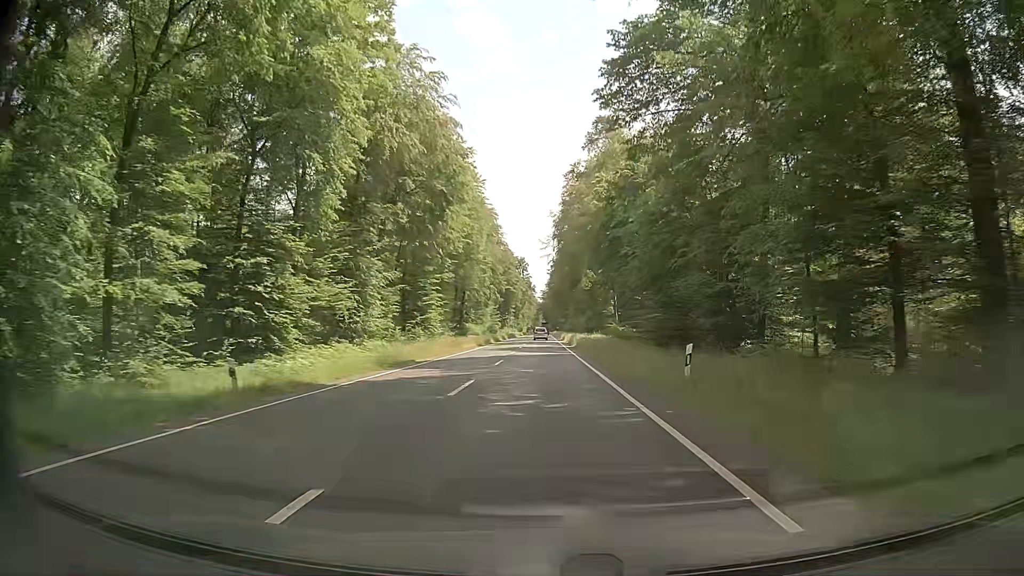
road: primary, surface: asphalt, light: Day
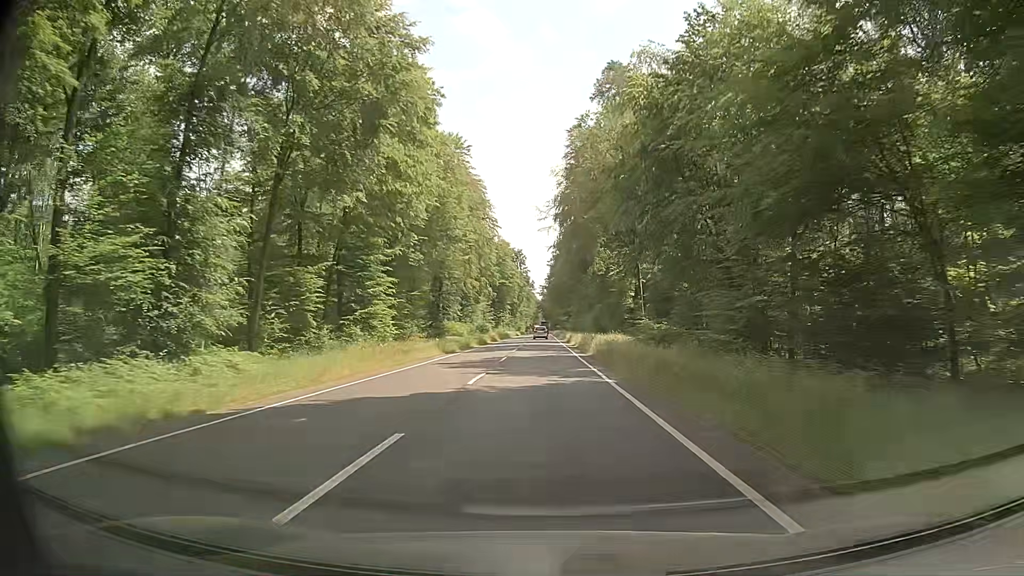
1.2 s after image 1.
(+0.1, +21.1) m; 0°
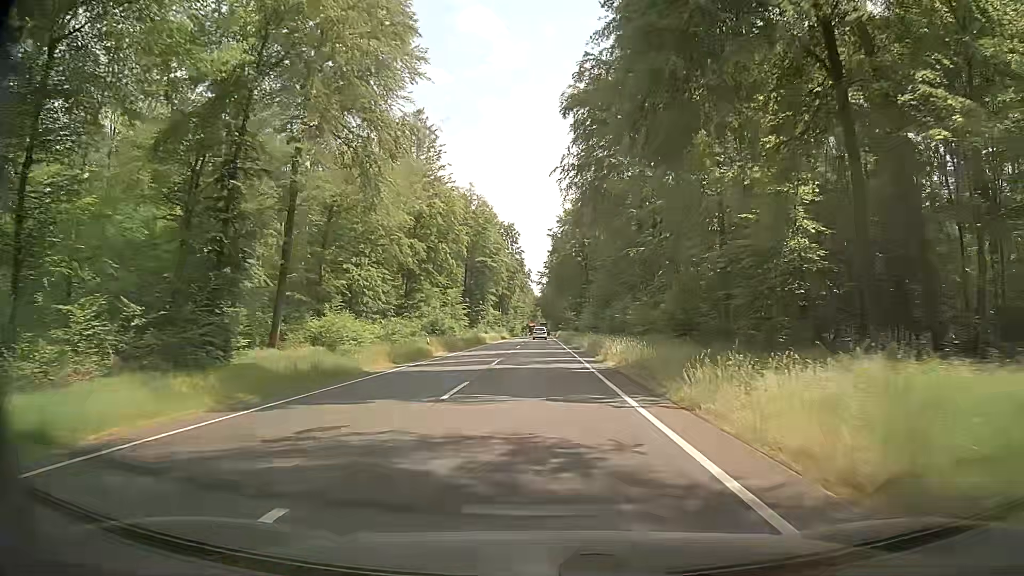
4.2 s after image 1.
(+0.2, +52.4) m; 0°
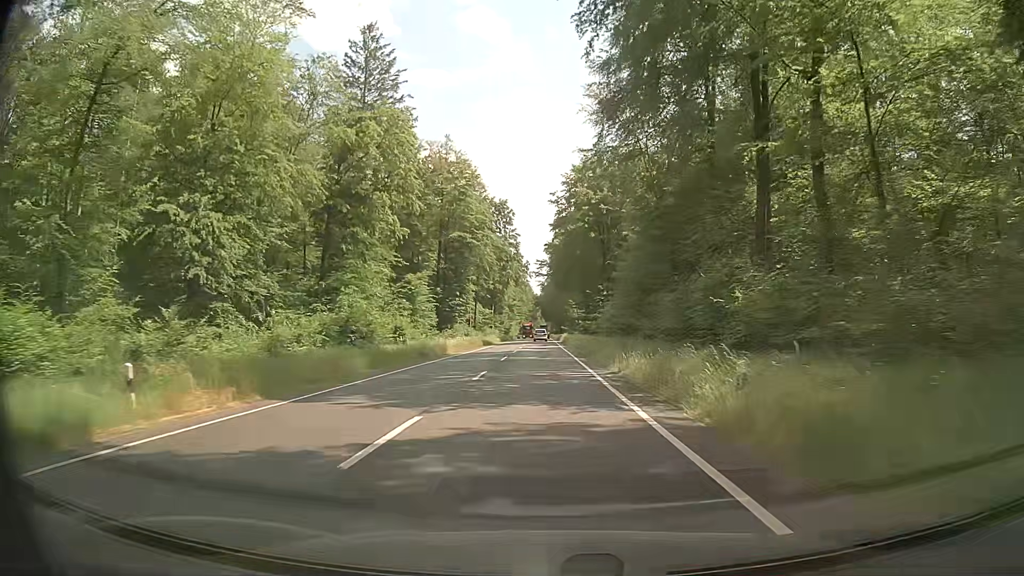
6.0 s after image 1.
(+0.2, +30.9) m; 0°
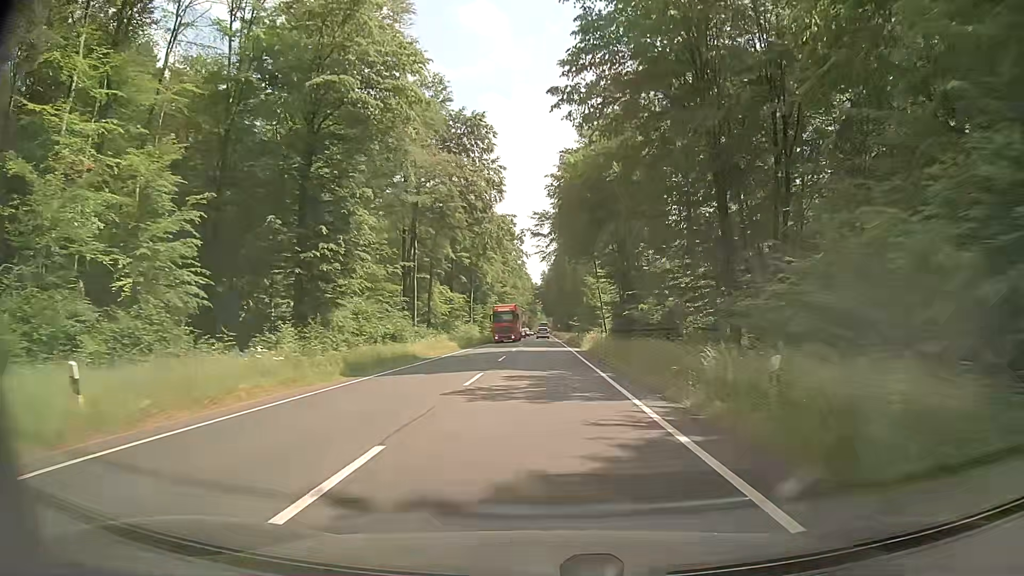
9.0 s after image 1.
(+0.1, +51.4) m; -1°
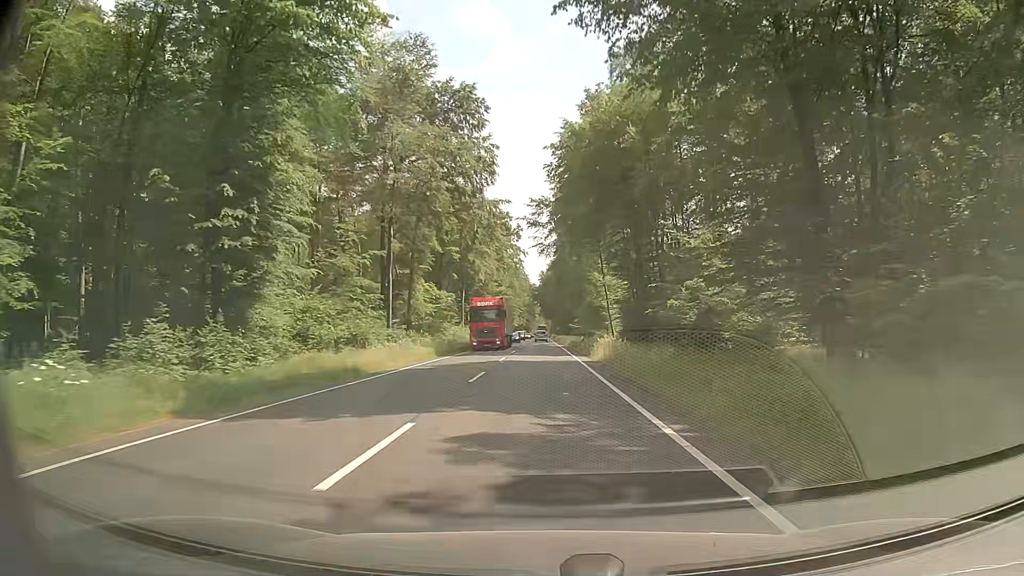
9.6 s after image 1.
(+0.3, +10.3) m; +2°
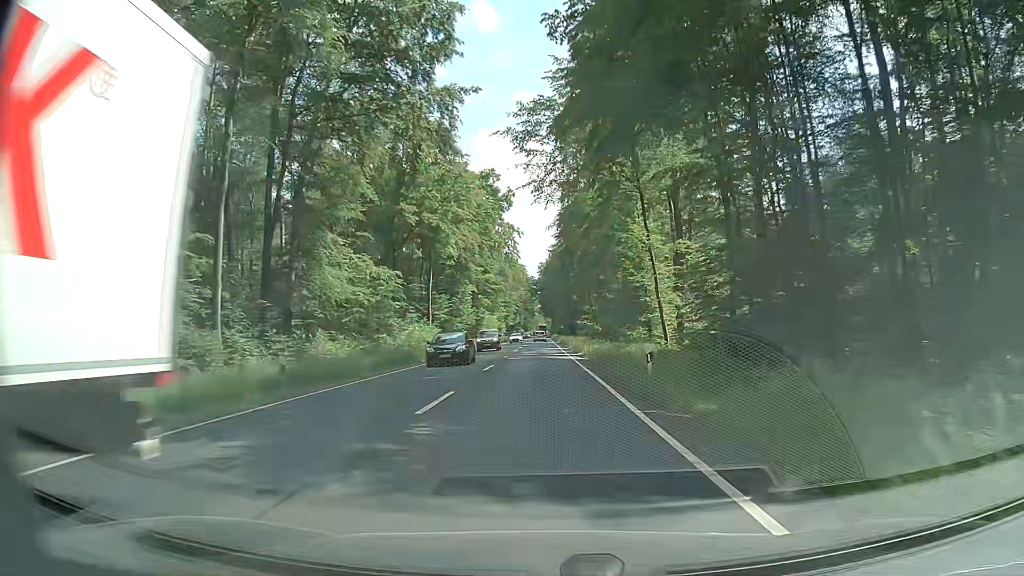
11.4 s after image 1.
(0.0, +31.1) m; 0°
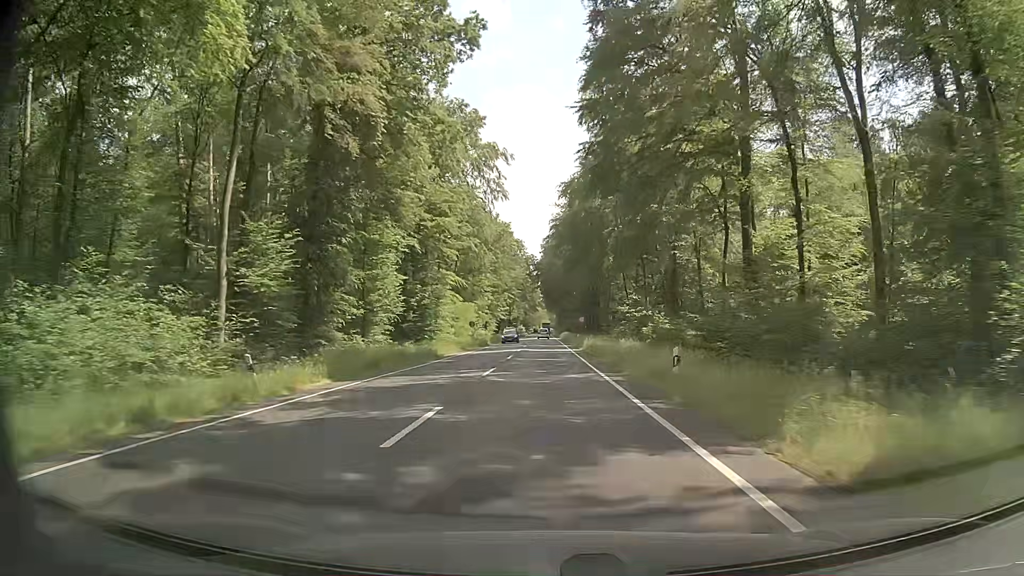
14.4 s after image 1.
(-0.1, +52.2) m; 0°
(0, +10) (0, +20) (0, +30) (0, +40) (0, +50) (0, +60) (0, +70) (0, +80) (0, +90) (+1, +100) m
